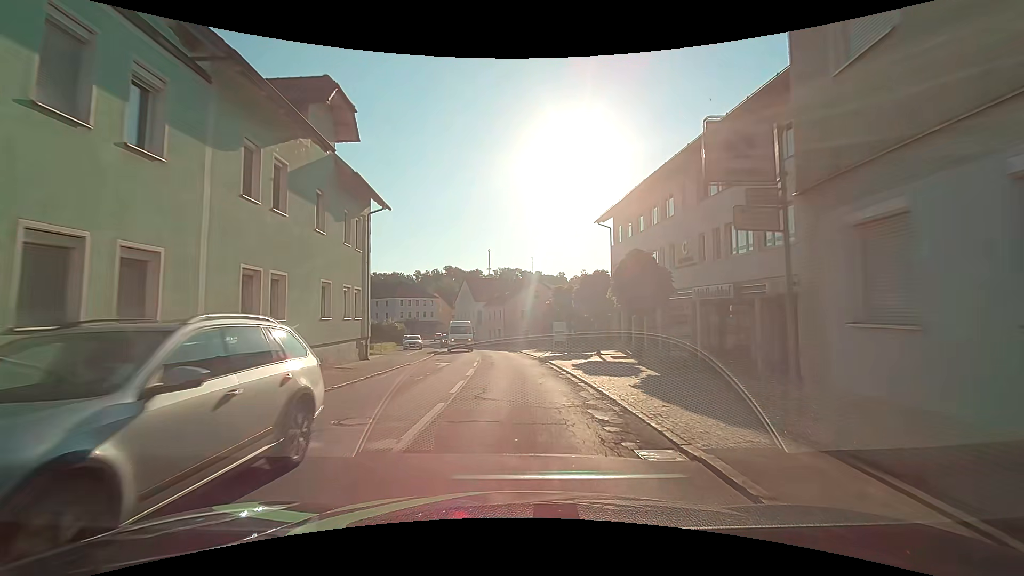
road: secondary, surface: asphalt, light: Day
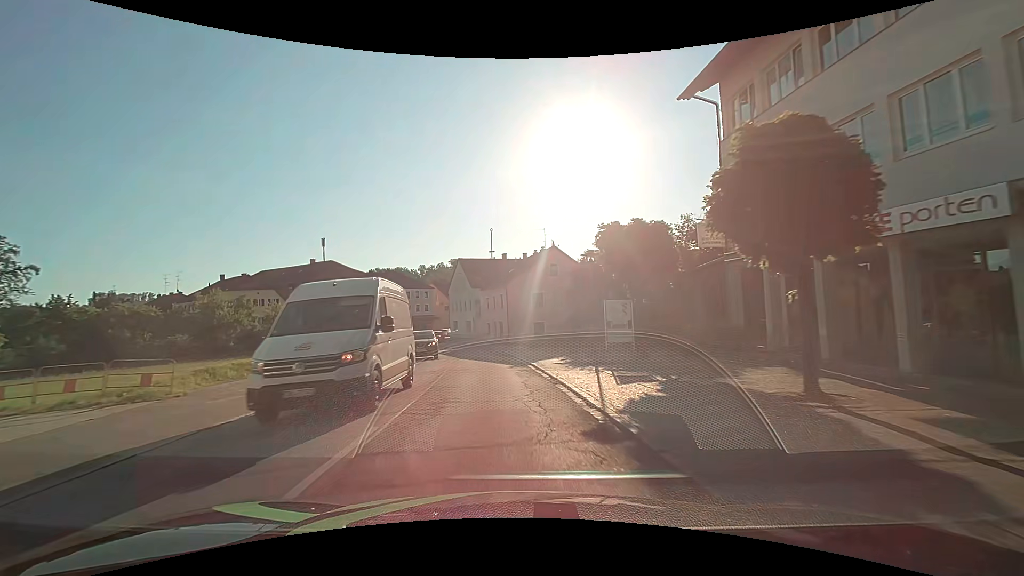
(-0.2, +20.5) m; -2°
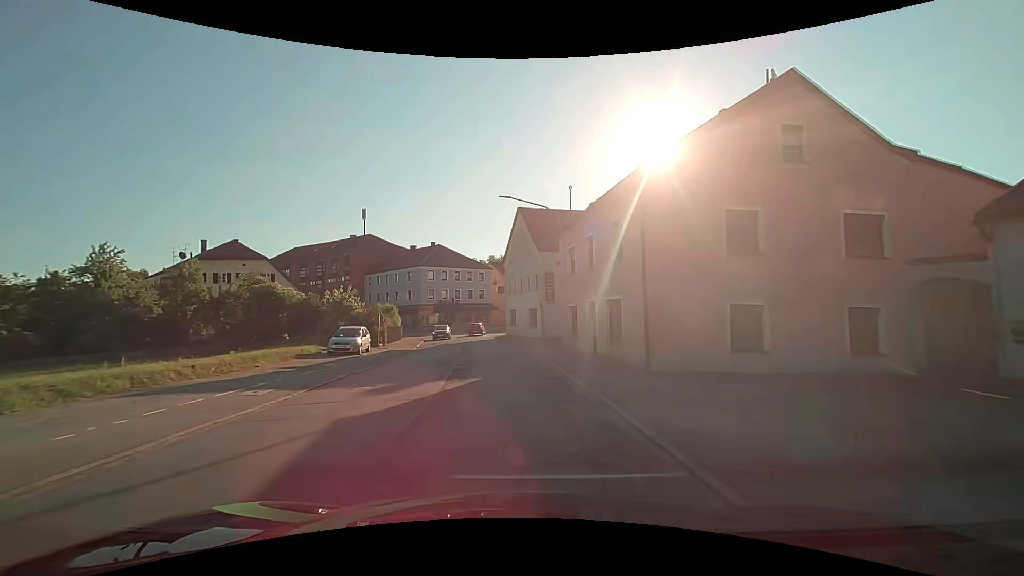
(-1.8, +28.9) m; -7°
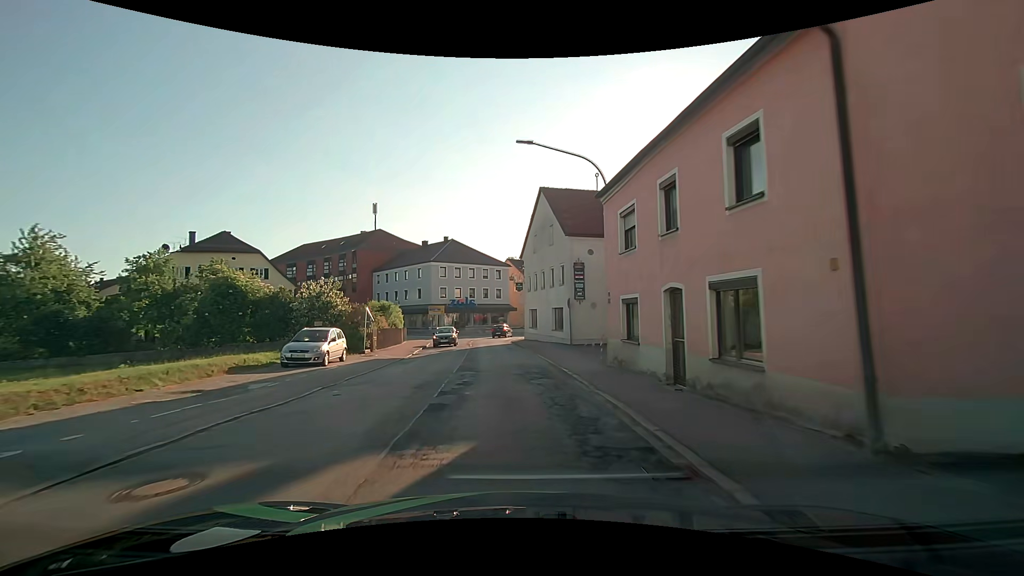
(-0.2, +7.4) m; -2°
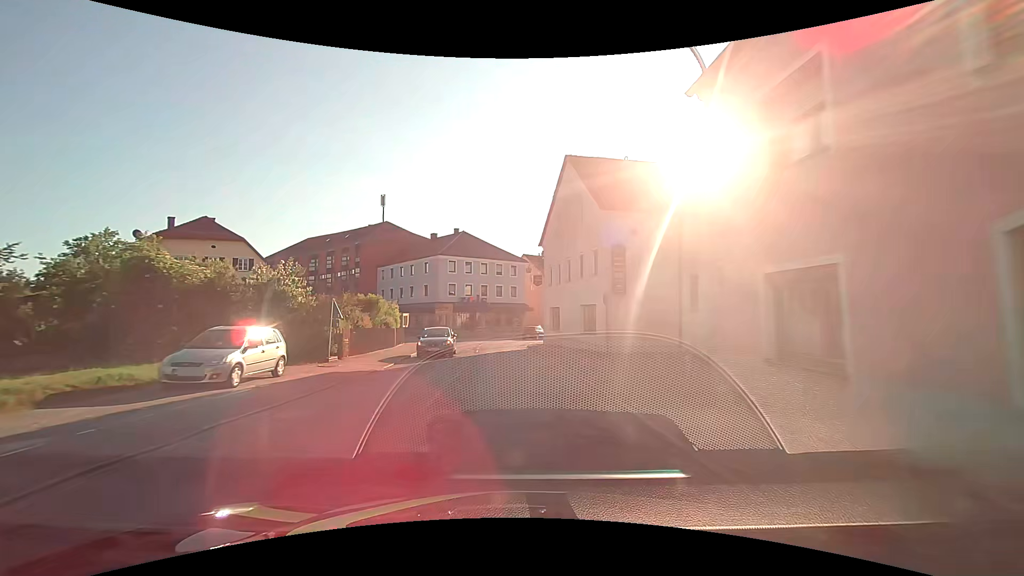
(-0.2, +7.4) m; -3°
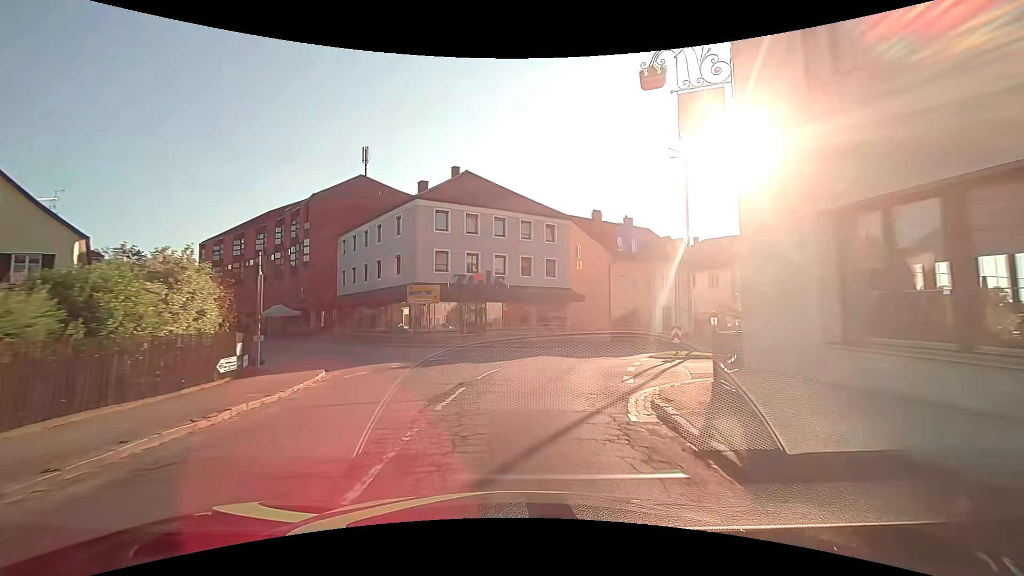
(-0.6, +28.4) m; -3°
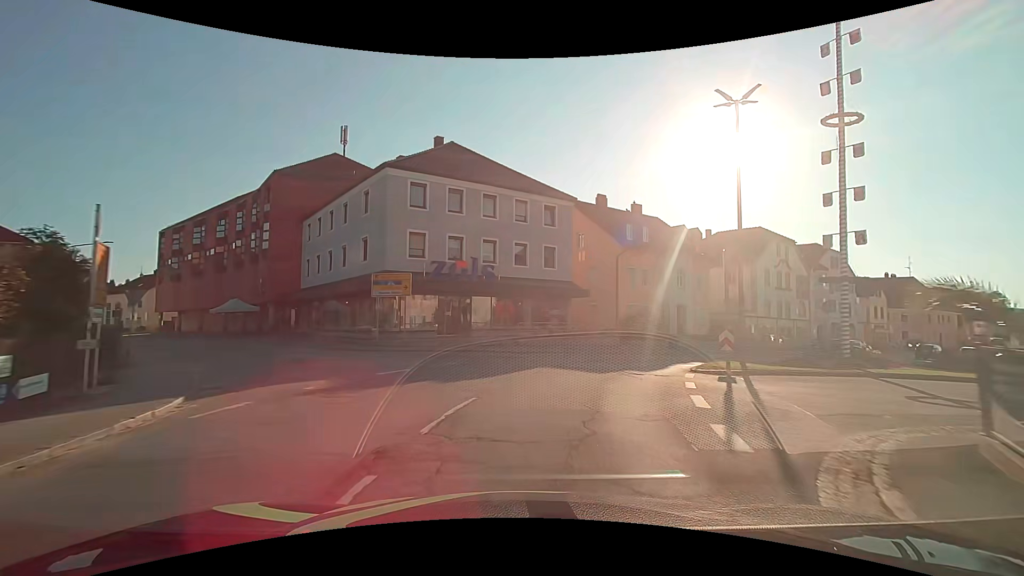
(+0.1, +6.5) m; +2°
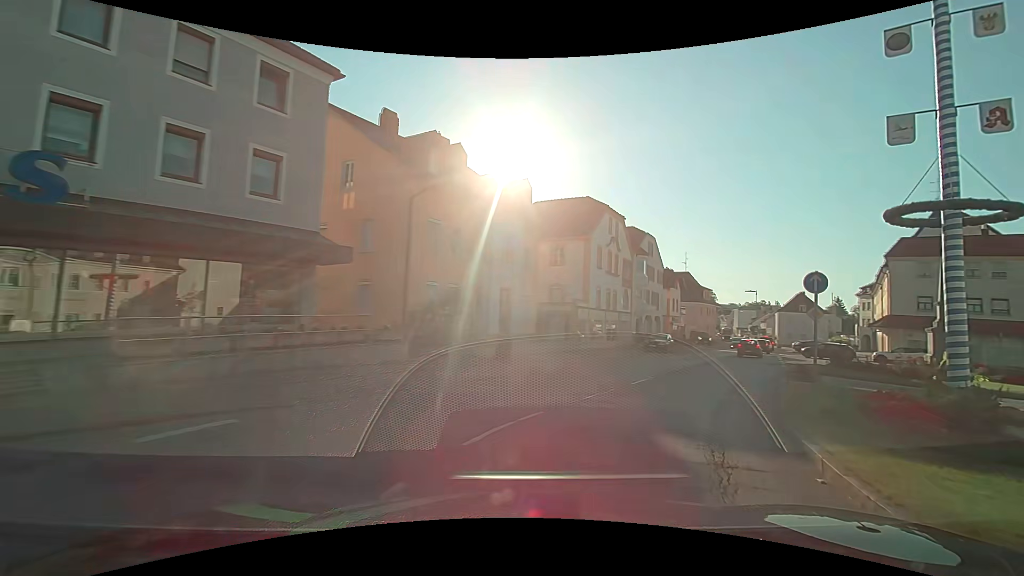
(+2.4, +17.3) m; +23°
(+2, +10) (+6, +19) (+11, +27) (+16, +36) (+21, +45) (+26, +54) (+31, +62) (+36, +71) (+40, +80) (+45, +89) m
